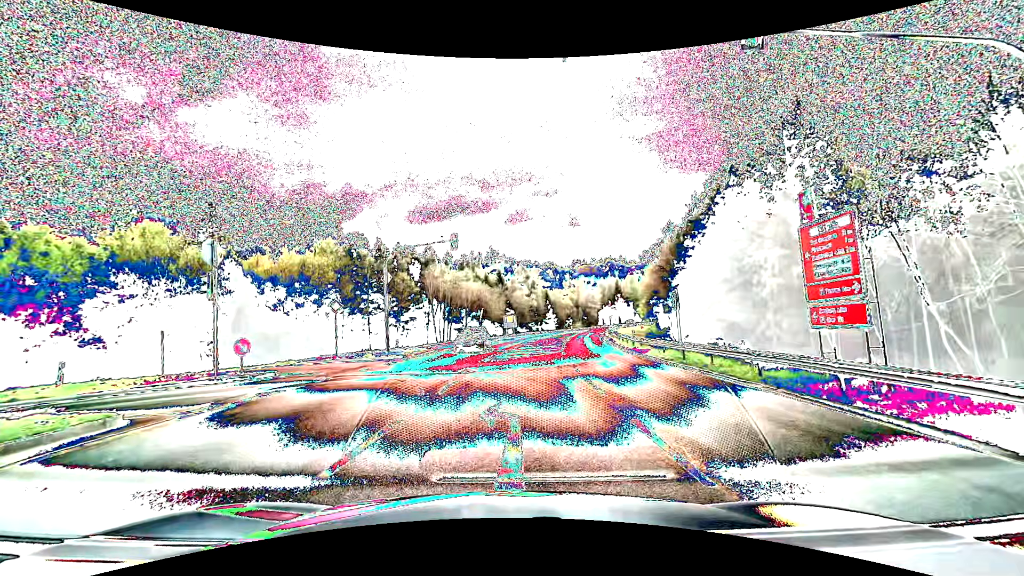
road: secondary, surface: asphalt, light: Day
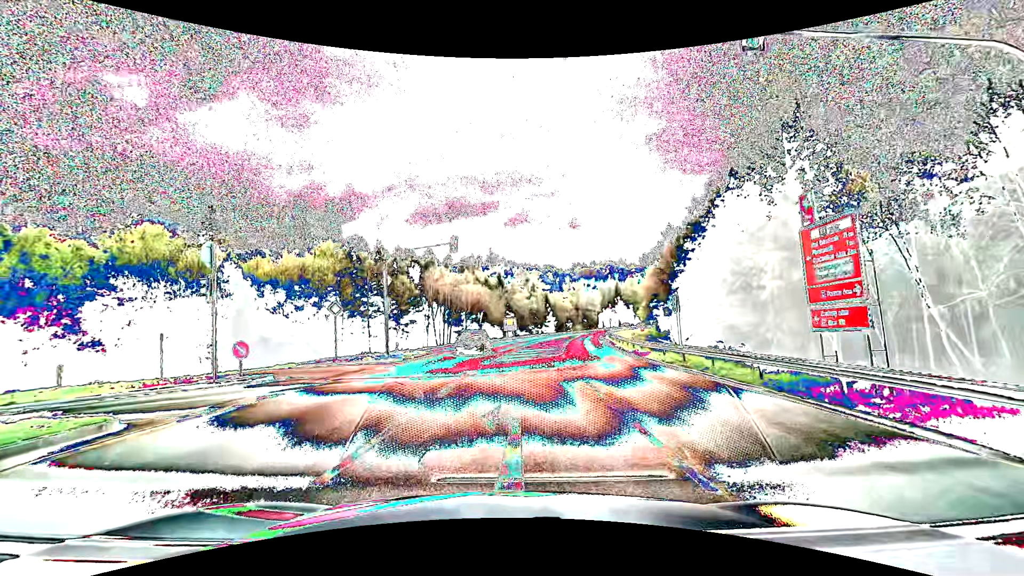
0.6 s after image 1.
(0.0, 0.0) m; 0°
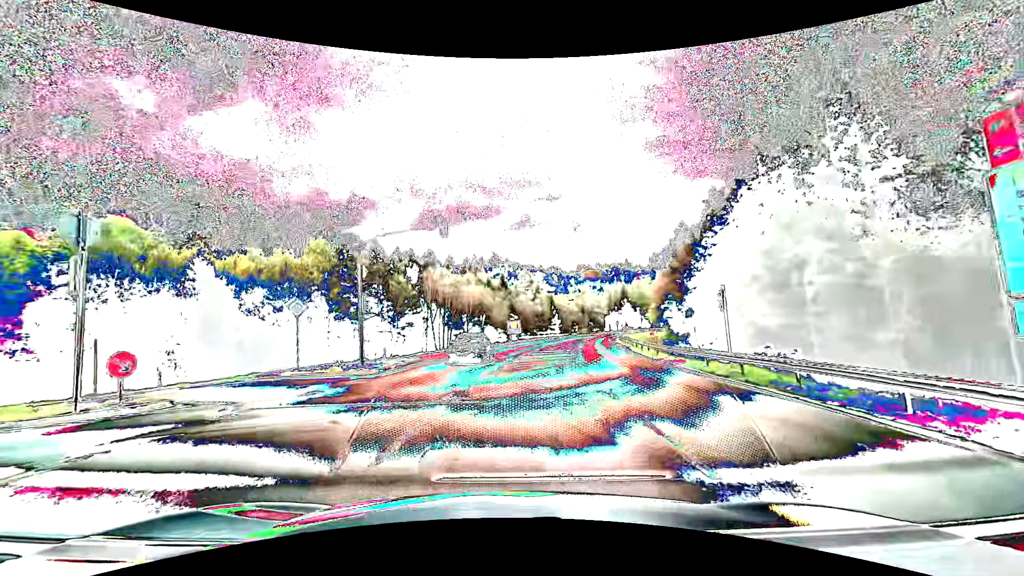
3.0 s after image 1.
(+0.1, +5.7) m; +1°
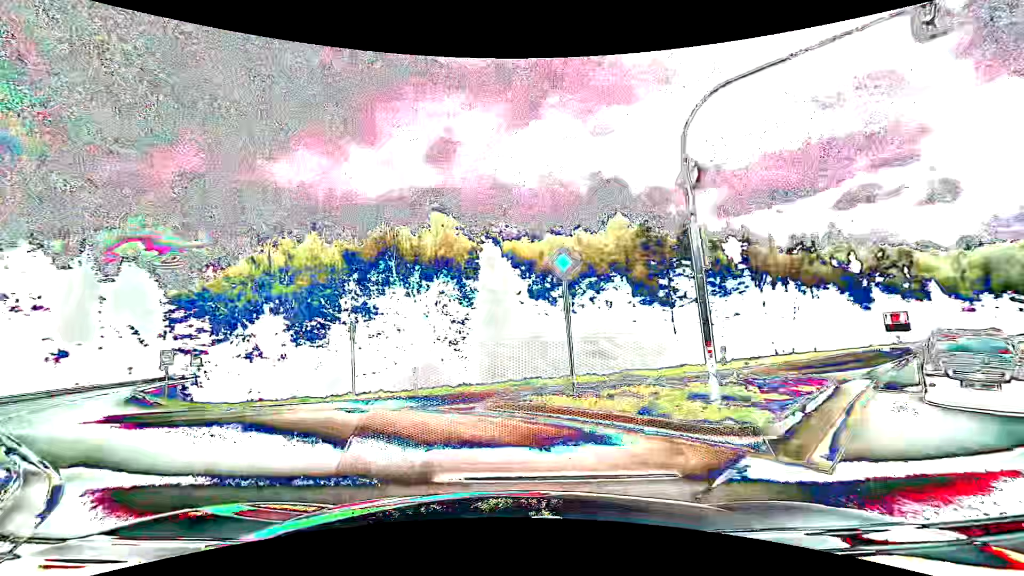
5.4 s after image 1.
(-3.2, +13.2) m; -32°
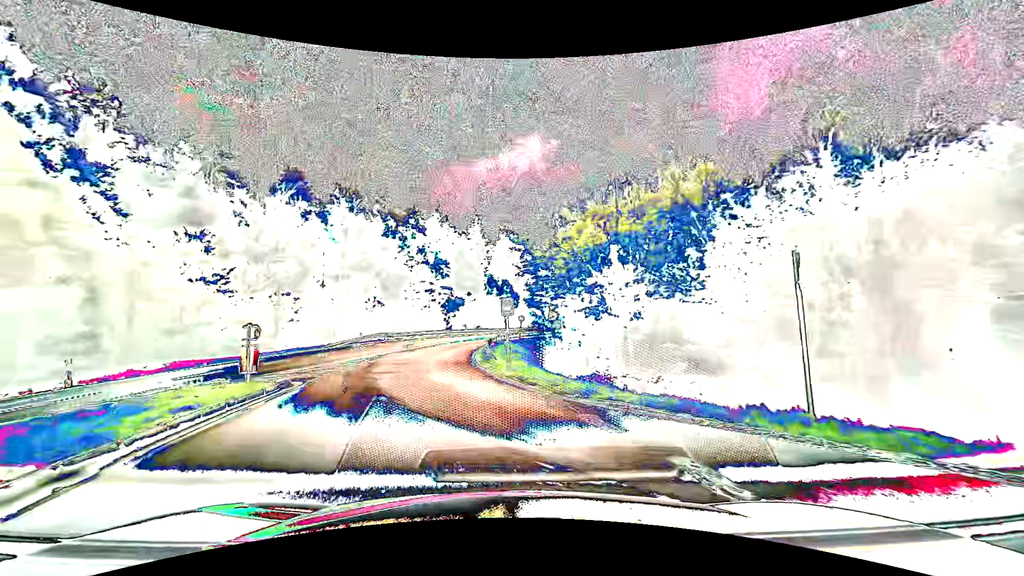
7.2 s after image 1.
(-4.2, +11.3) m; -39°
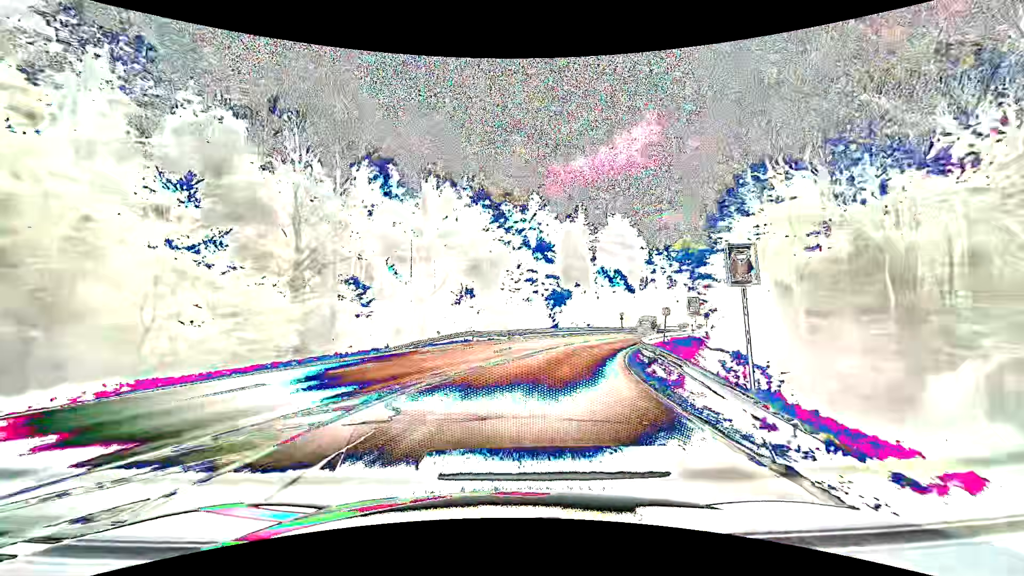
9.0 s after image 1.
(-2.6, +15.8) m; -12°
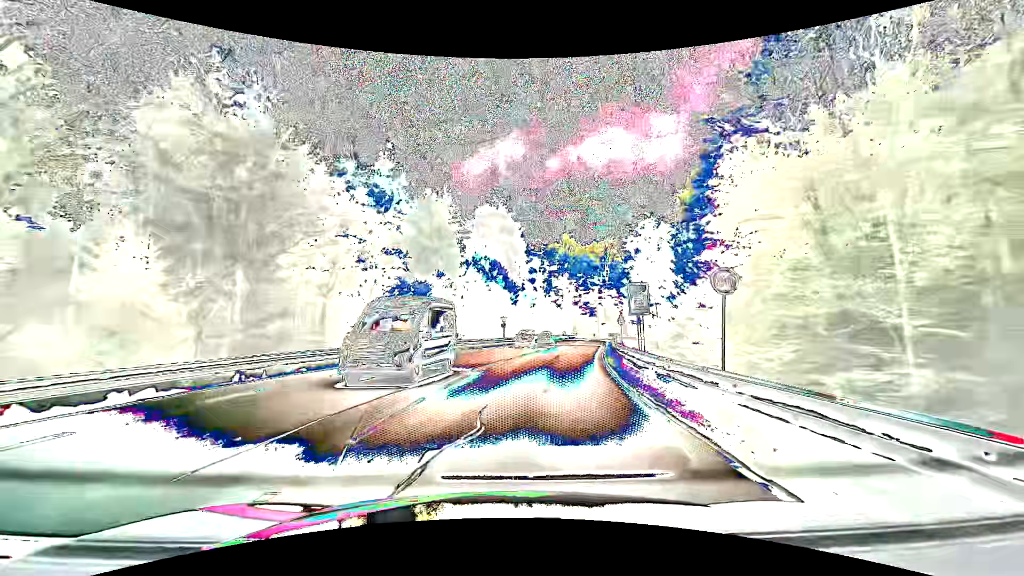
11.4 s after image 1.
(+3.4, +27.7) m; +15°
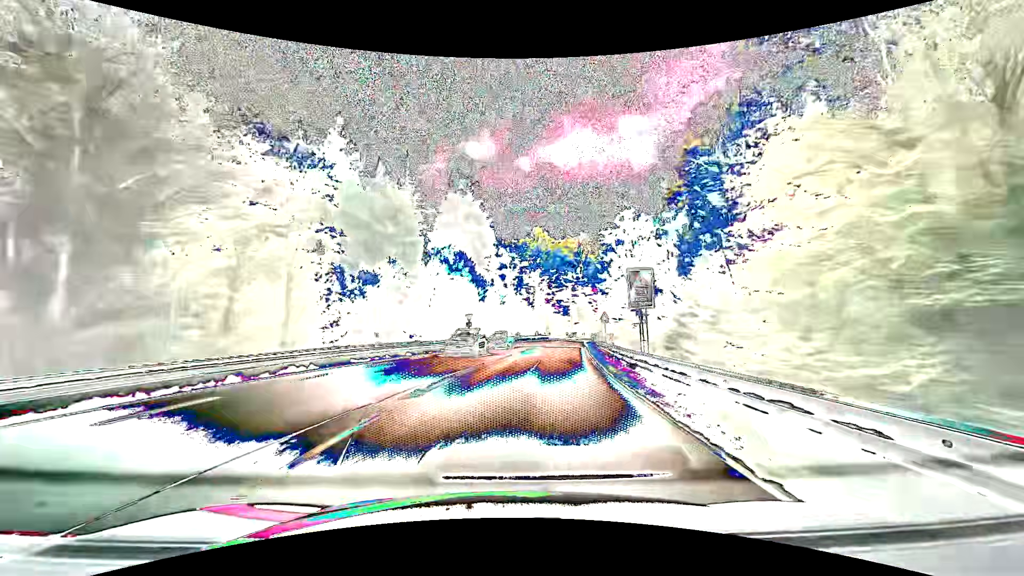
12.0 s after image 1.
(+0.3, +8.0) m; +4°
(0, +10) (+1, +20) (+2, +30) (+4, +40) (+5, +50) (+7, +60) (+9, +69) (+10, +79) (+13, +89) (+16, +98) m
